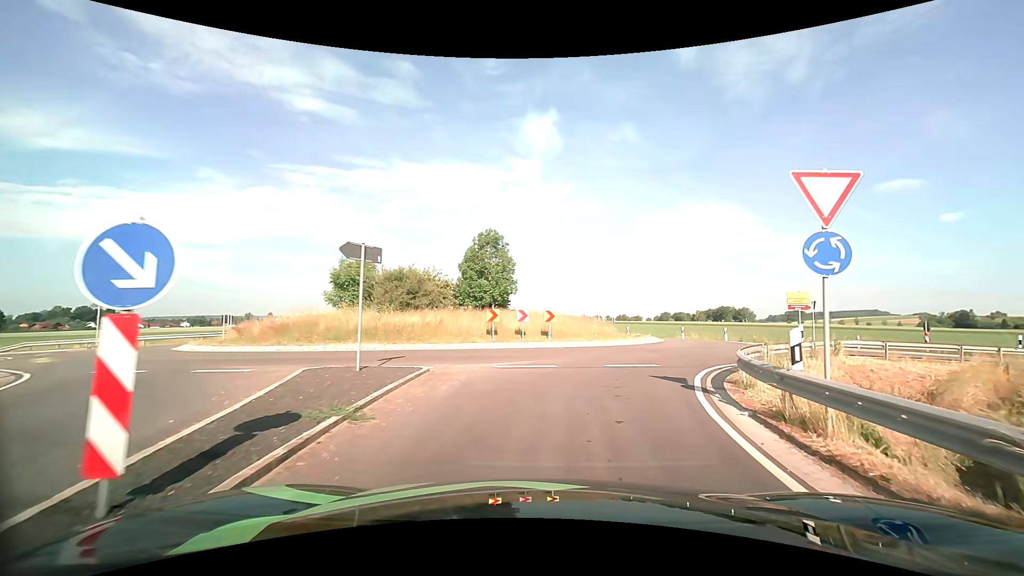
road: tertiary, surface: asphalt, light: Day
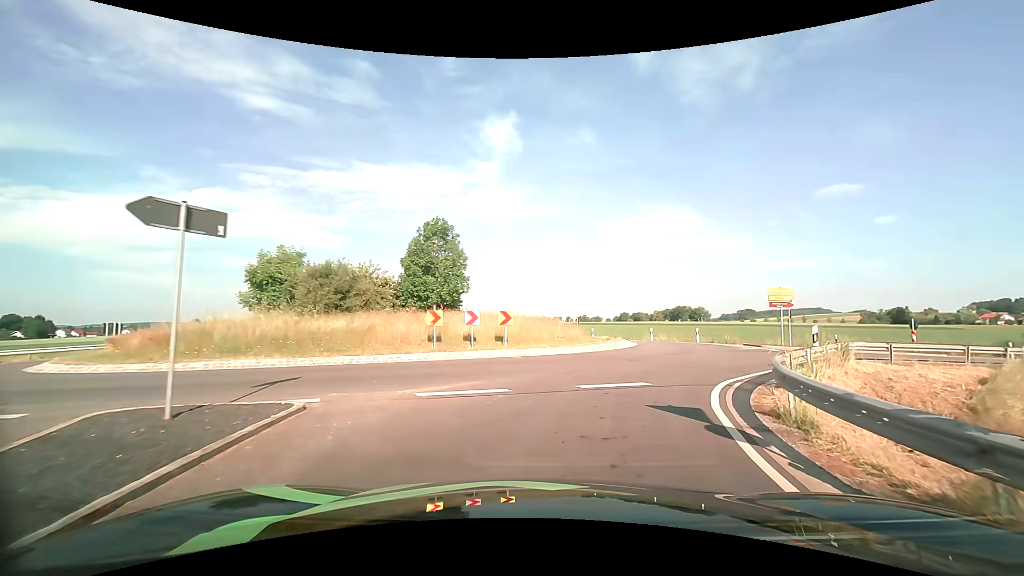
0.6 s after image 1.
(+0.2, +4.1) m; +5°
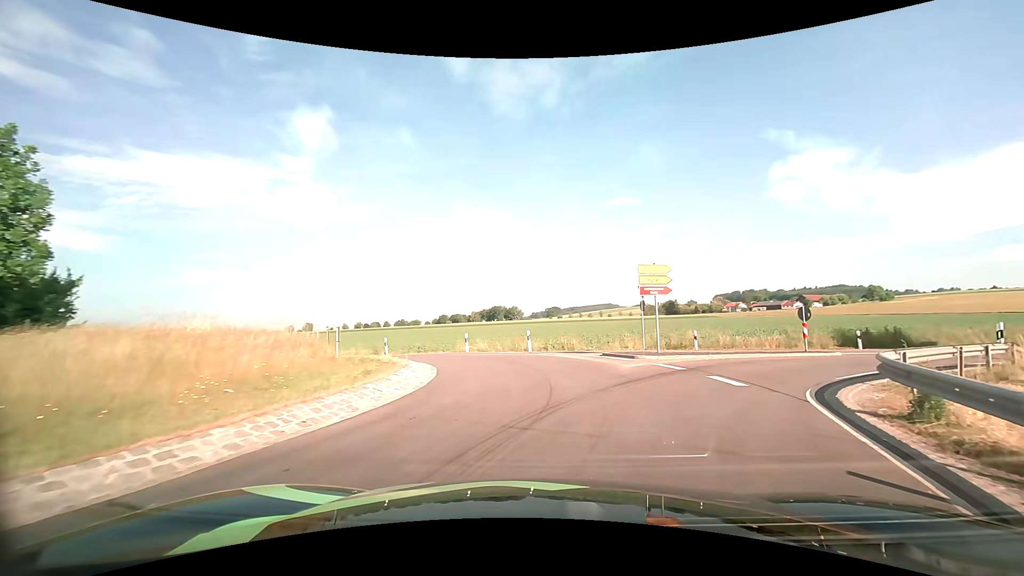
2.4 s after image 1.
(+2.2, +12.7) m; +21°
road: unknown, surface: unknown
(0, +10) (-3, +19) (-10, +26) (-19, +31) (-27, +37) (-34, +44) (-41, +52) (-46, +60) (-52, +68) (-57, +77) m
